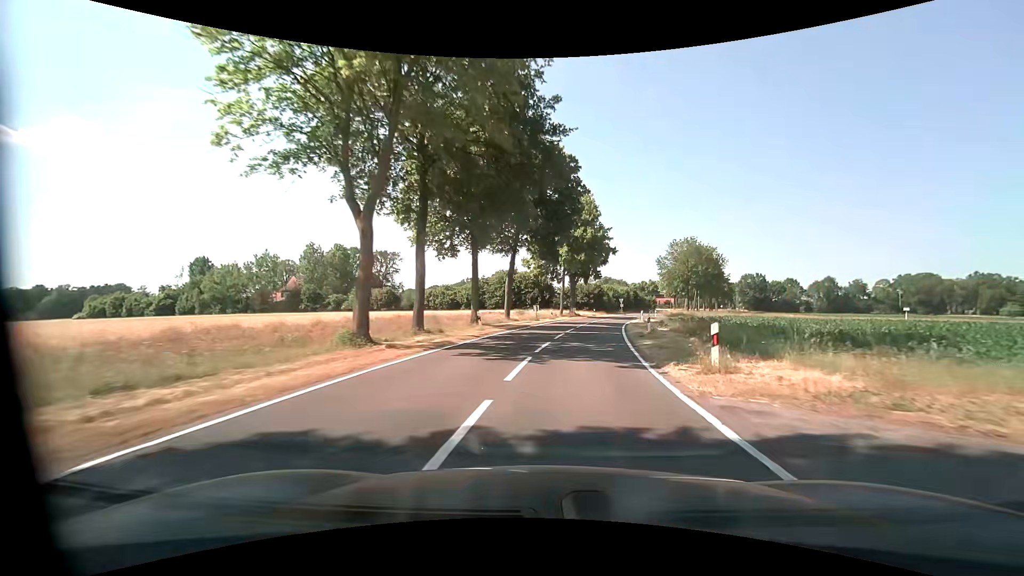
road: tertiary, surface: asphalt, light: Day
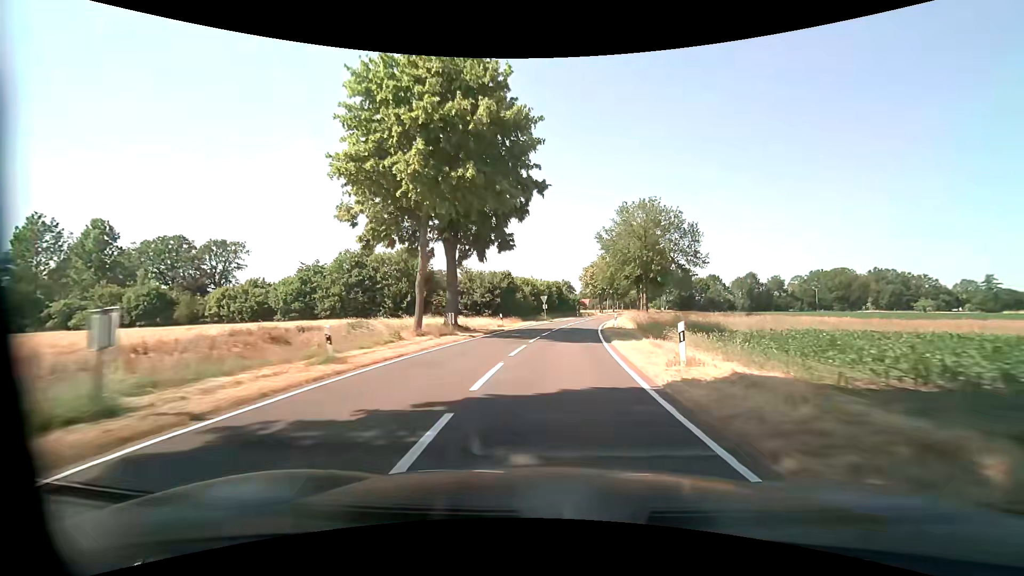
(+3.5, +36.5) m; +10°
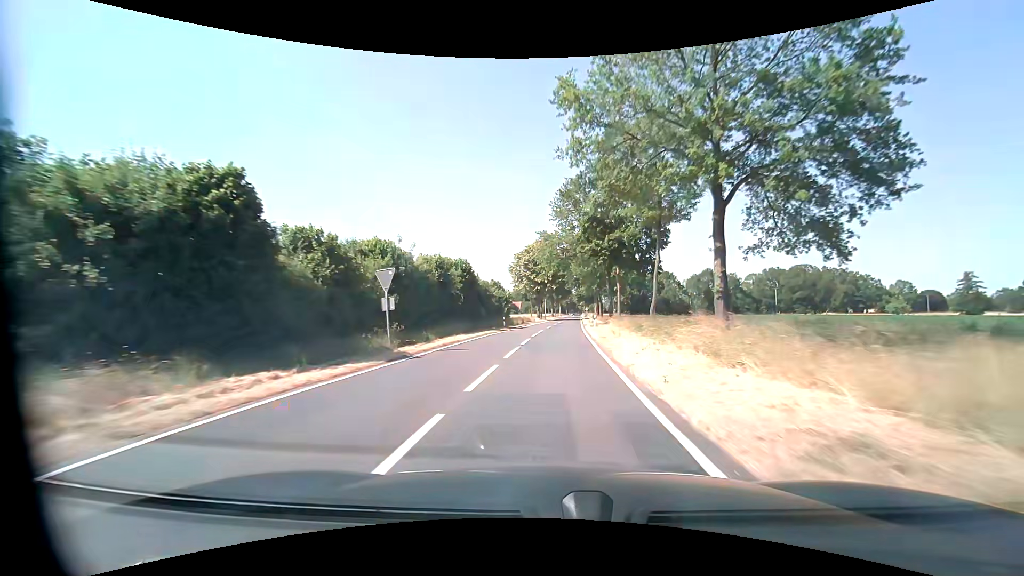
(+2.9, +41.9) m; +7°
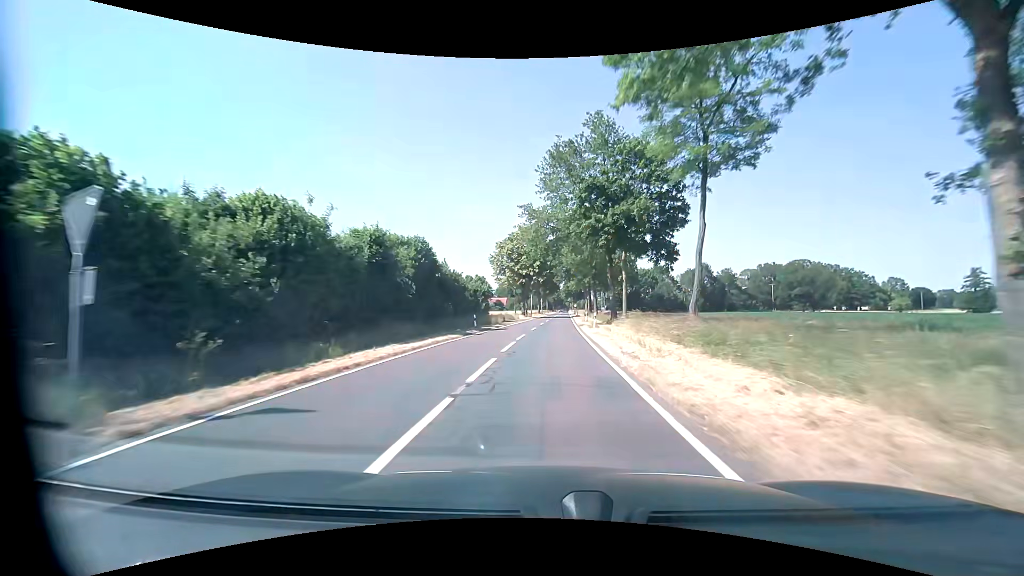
(+0.2, +11.4) m; +2°
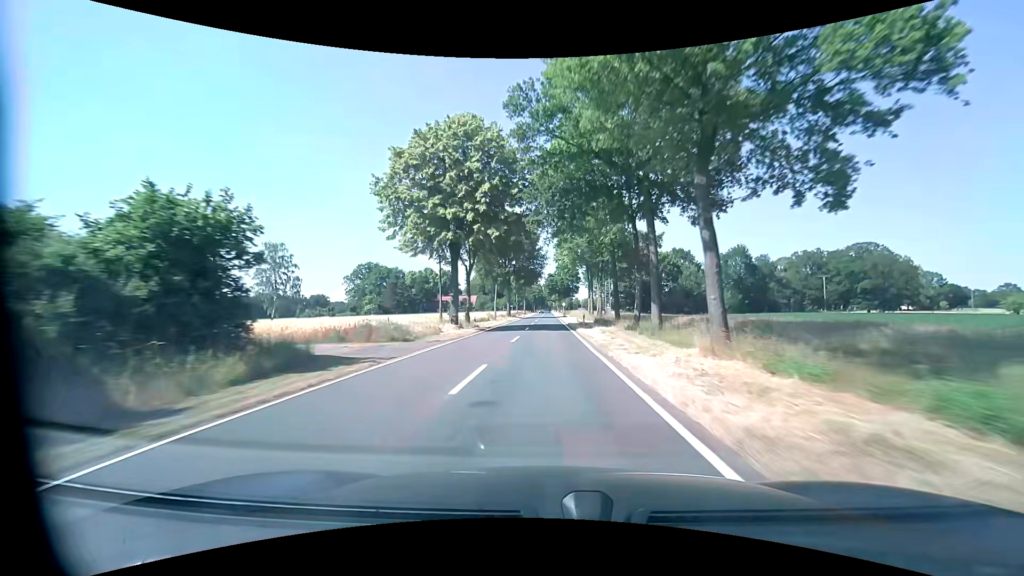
(+1.3, +49.3) m; +2°
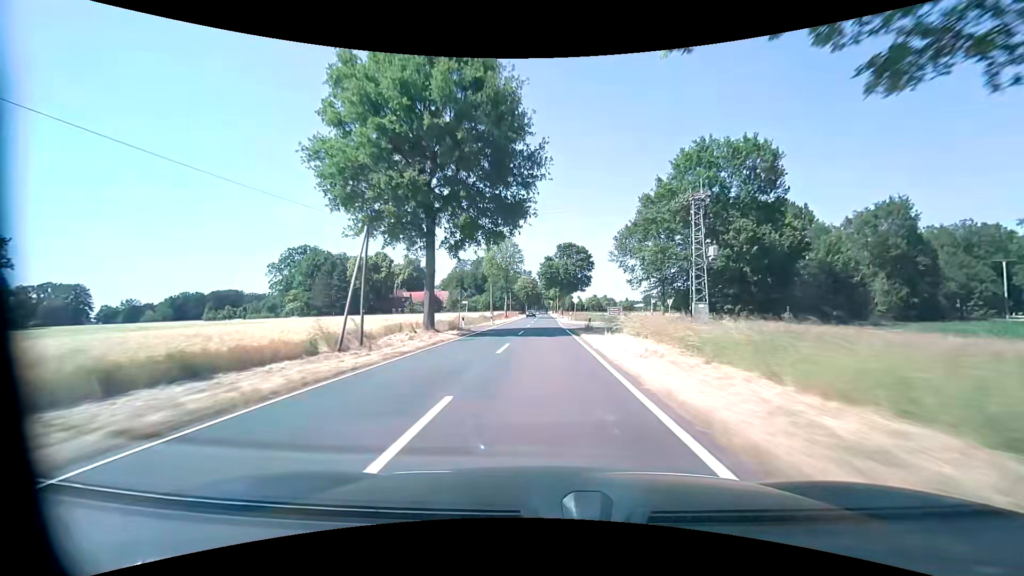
(+0.3, +55.2) m; +1°
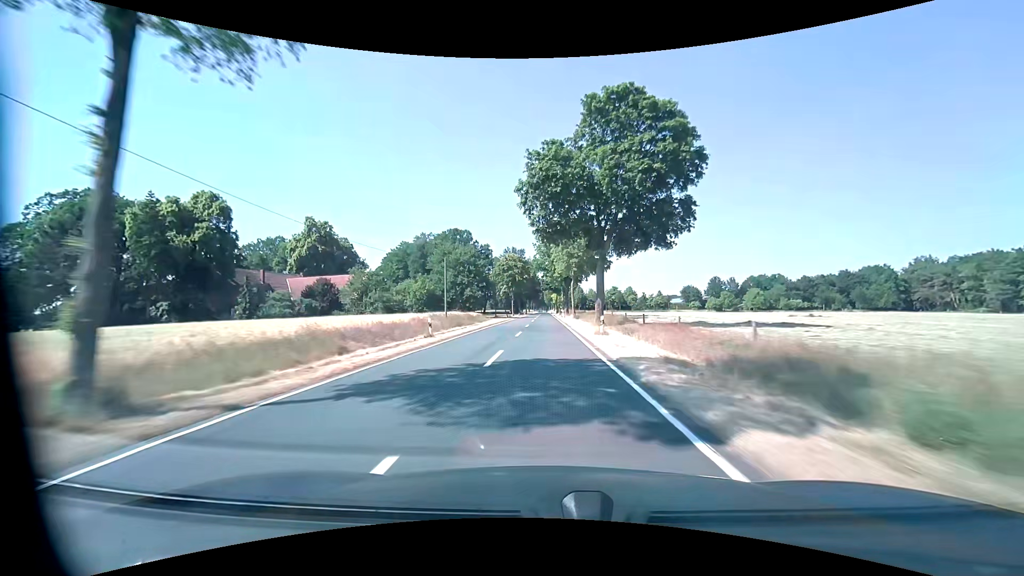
(-0.2, +76.3) m; 0°
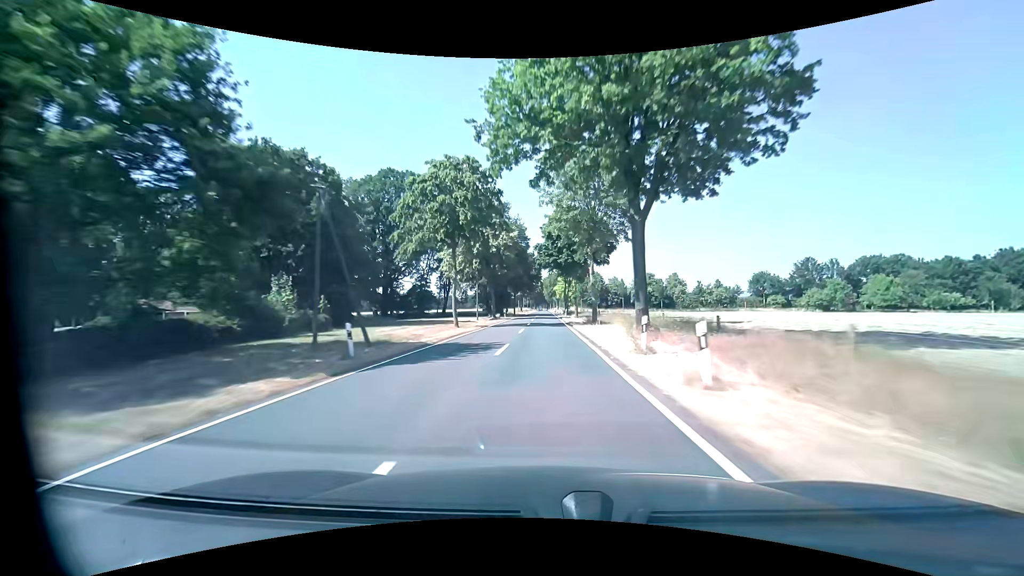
(-0.1, +64.0) m; 0°
(0, +10) (0, +20) (0, +30) (0, +40) (0, +50) (0, +60) (0, +70) (0, +80) (0, +90) (0, +100) m
